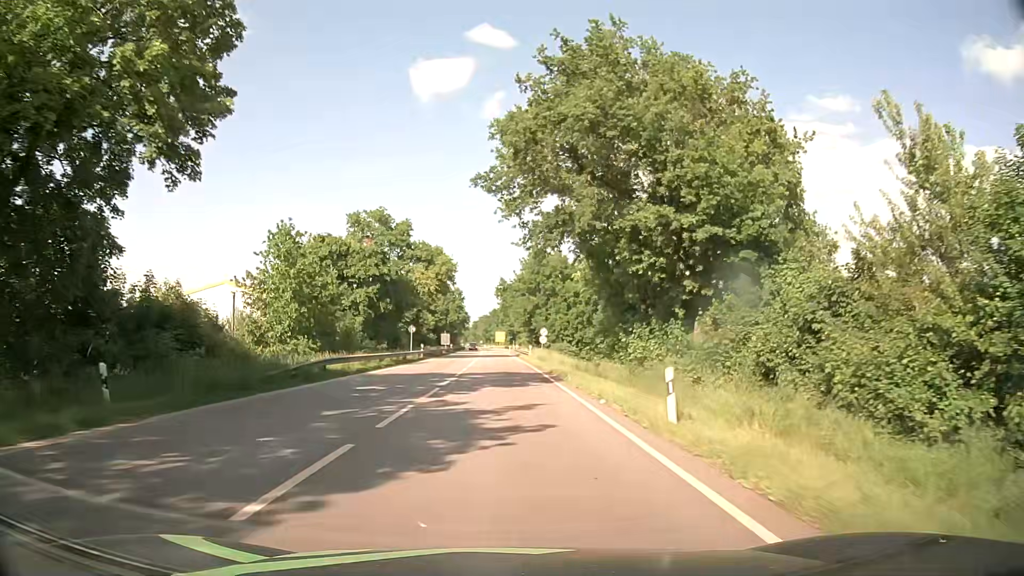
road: primary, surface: asphalt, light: Day
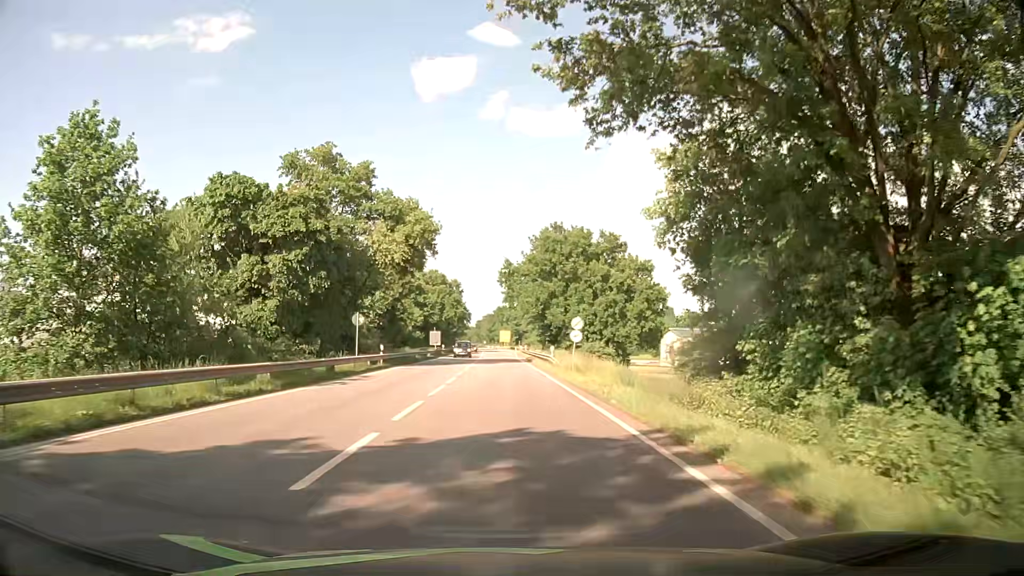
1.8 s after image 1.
(-0.2, +23.0) m; 0°
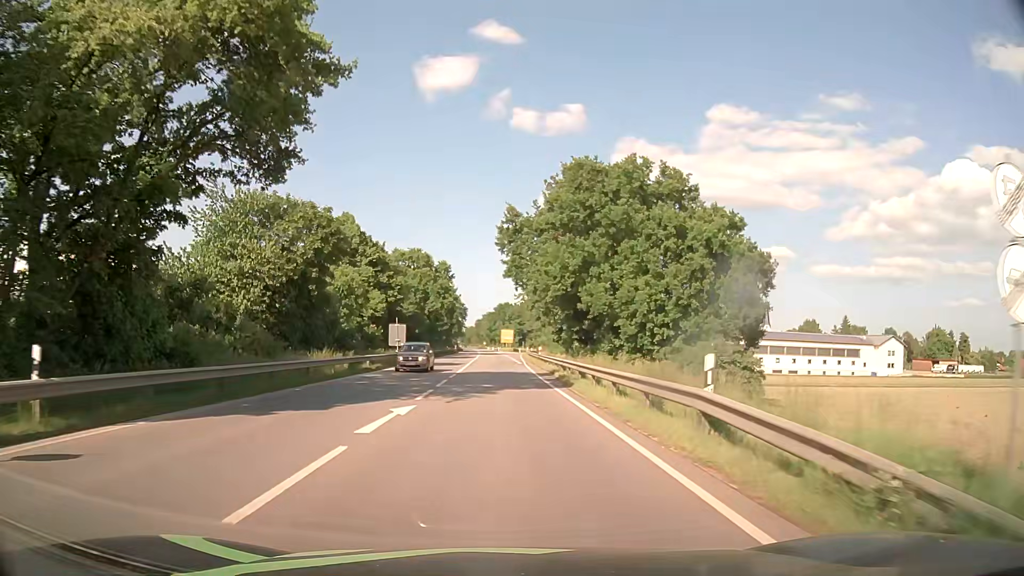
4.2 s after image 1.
(-0.1, +31.1) m; 0°
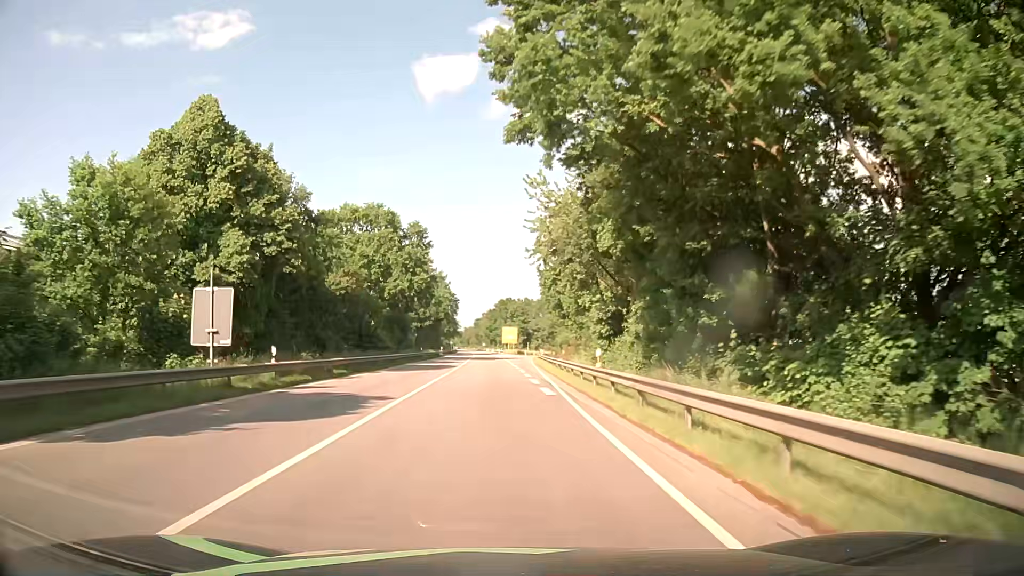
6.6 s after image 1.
(-0.2, +35.3) m; 0°
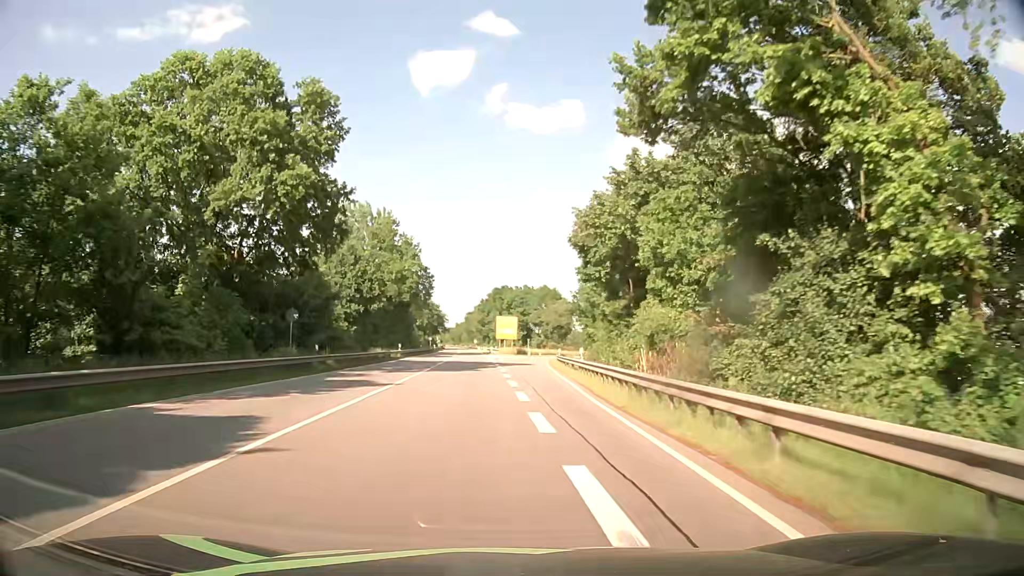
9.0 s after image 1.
(-0.1, +39.5) m; 0°
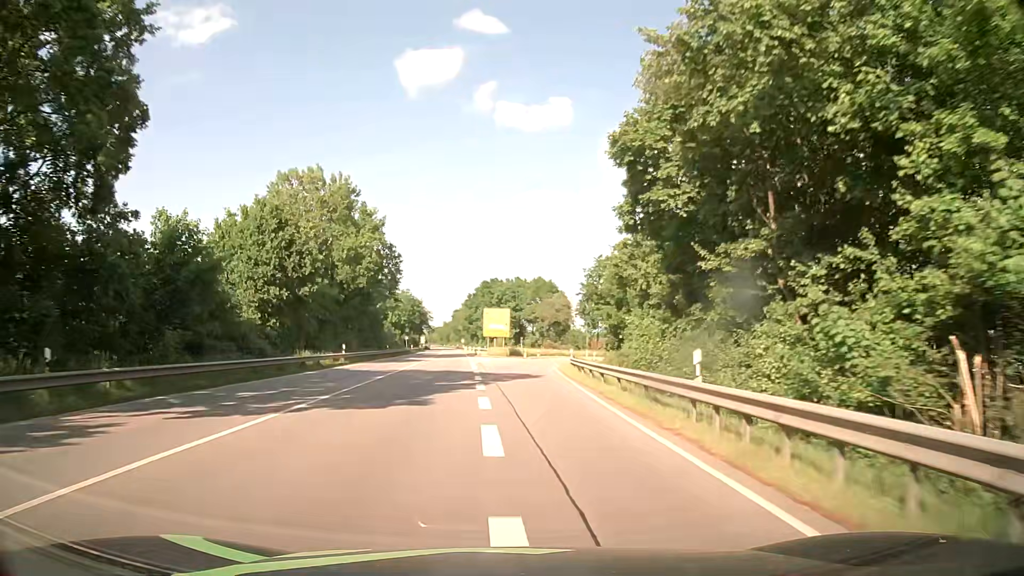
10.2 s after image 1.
(0.0, +20.4) m; 0°
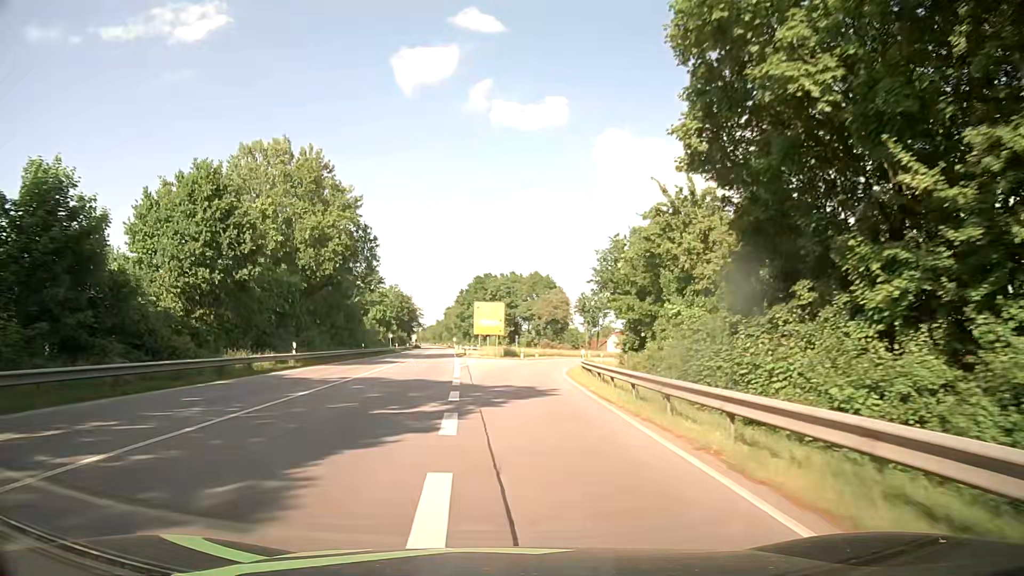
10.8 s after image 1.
(+0.1, +10.2) m; 0°
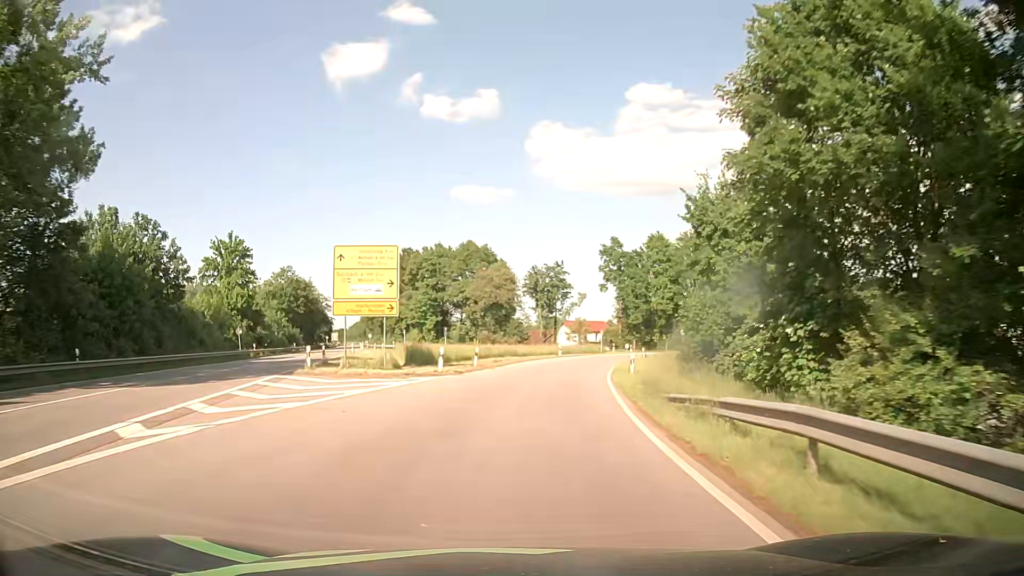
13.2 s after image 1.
(+1.6, +38.9) m; +5°
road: primary_link
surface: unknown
(0, +10) (+1, +20) (+2, +30) (+4, +40) (+6, +50) (+9, +59) (+12, +68) (+17, +77) (+23, +86) (+30, +92) m
